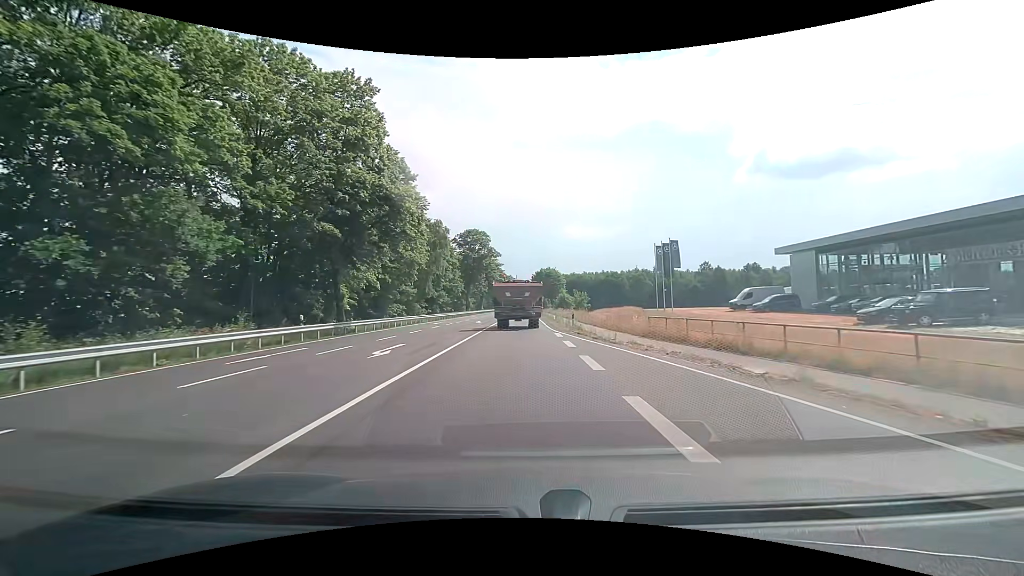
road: primary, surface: asphalt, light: Day
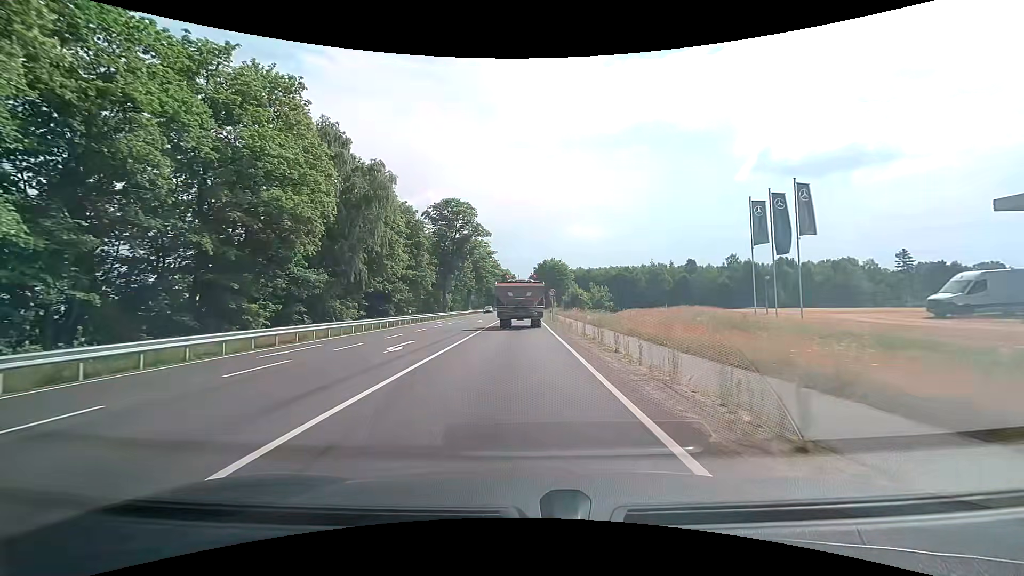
(0.0, +28.6) m; 0°
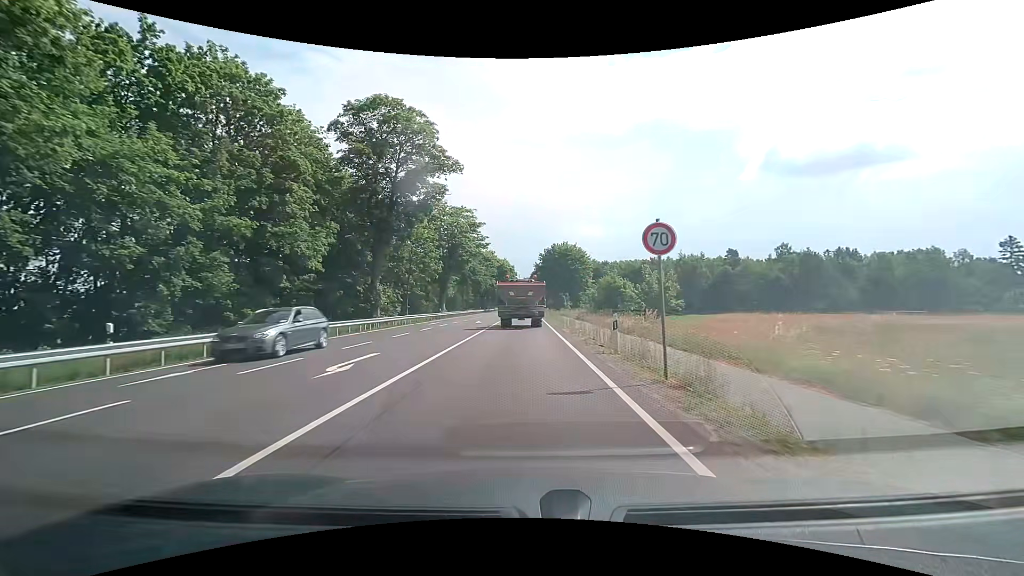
(-0.1, +35.6) m; 0°
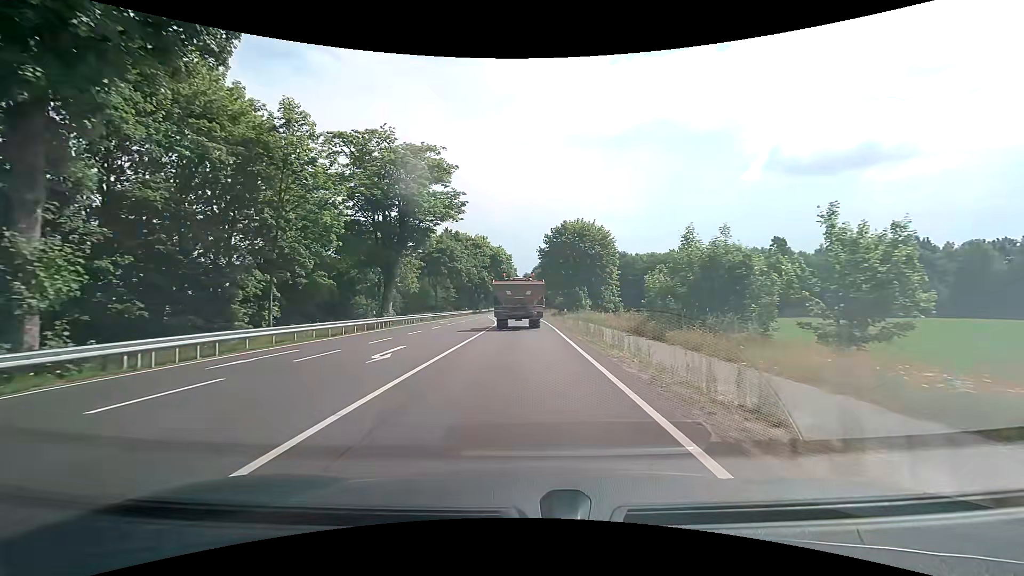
(0.0, +27.7) m; 0°
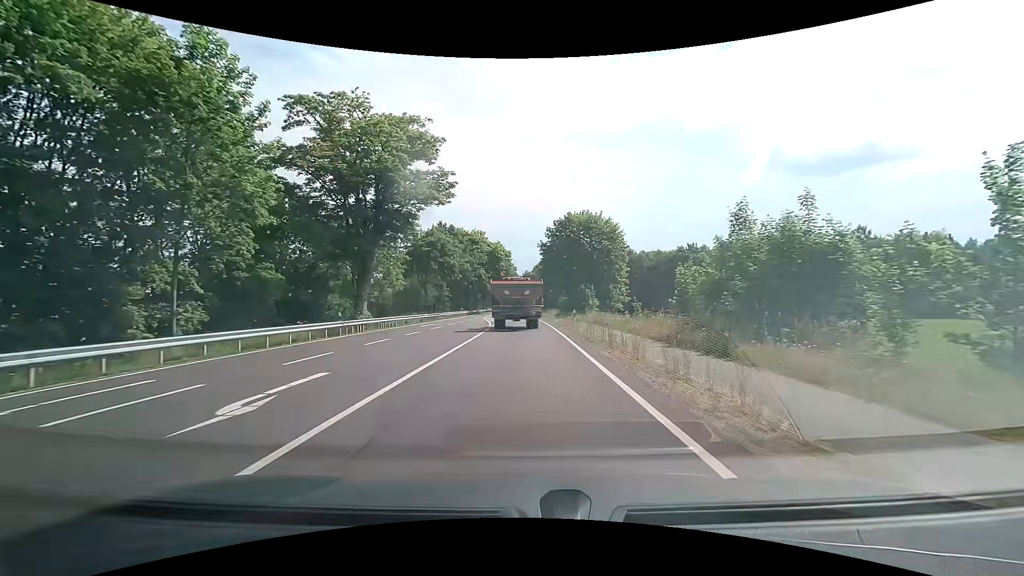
(0.0, +6.6) m; 0°
